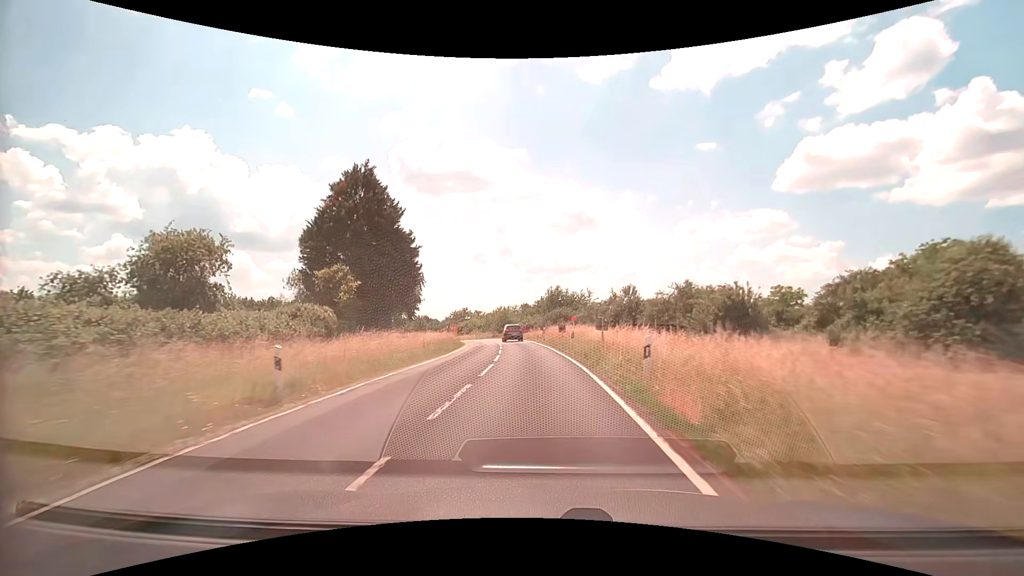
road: secondary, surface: asphalt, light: Day
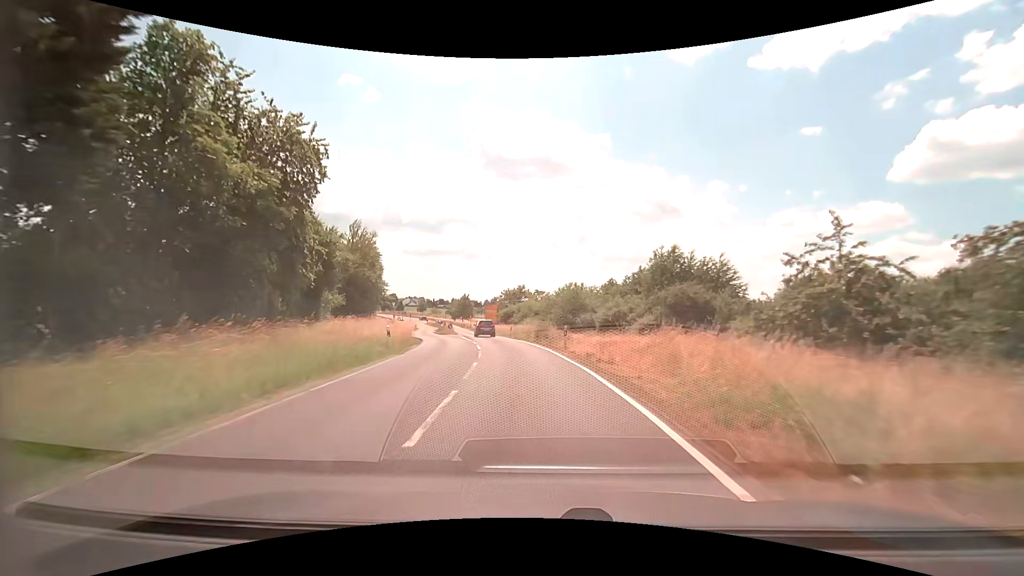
(-2.6, +49.5) m; -8°
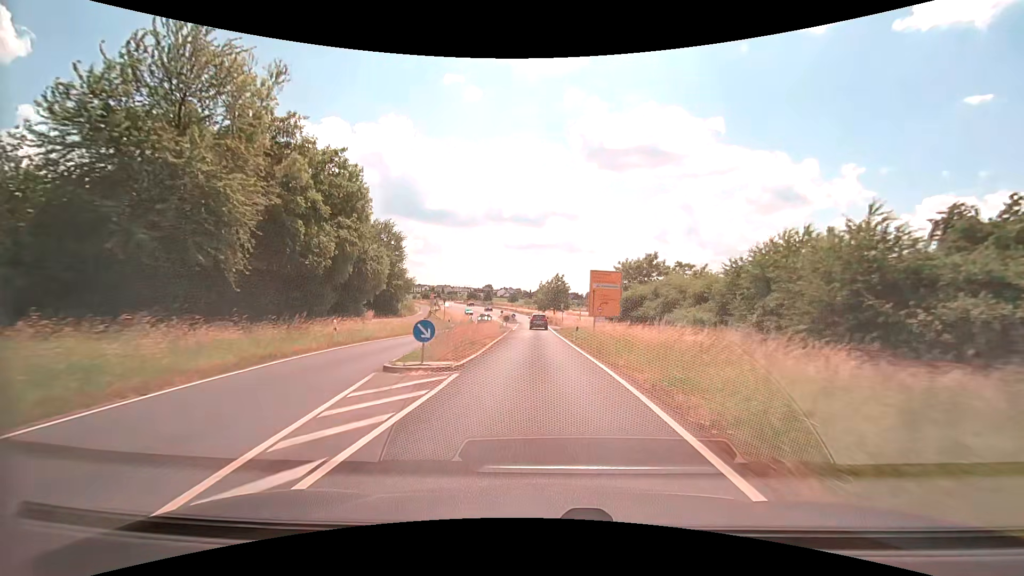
(-5.8, +48.9) m; -12°
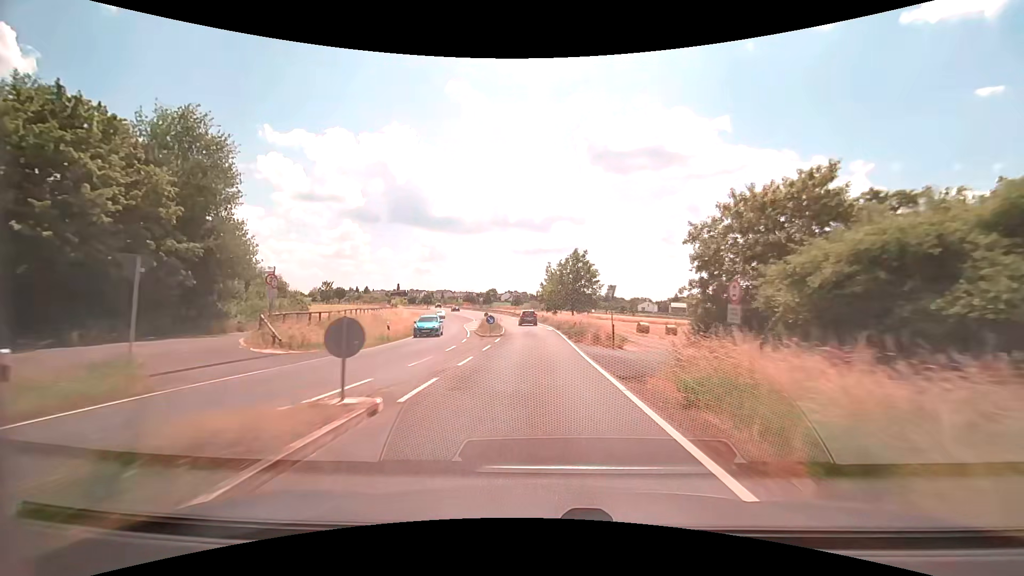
(-0.4, +40.6) m; -1°
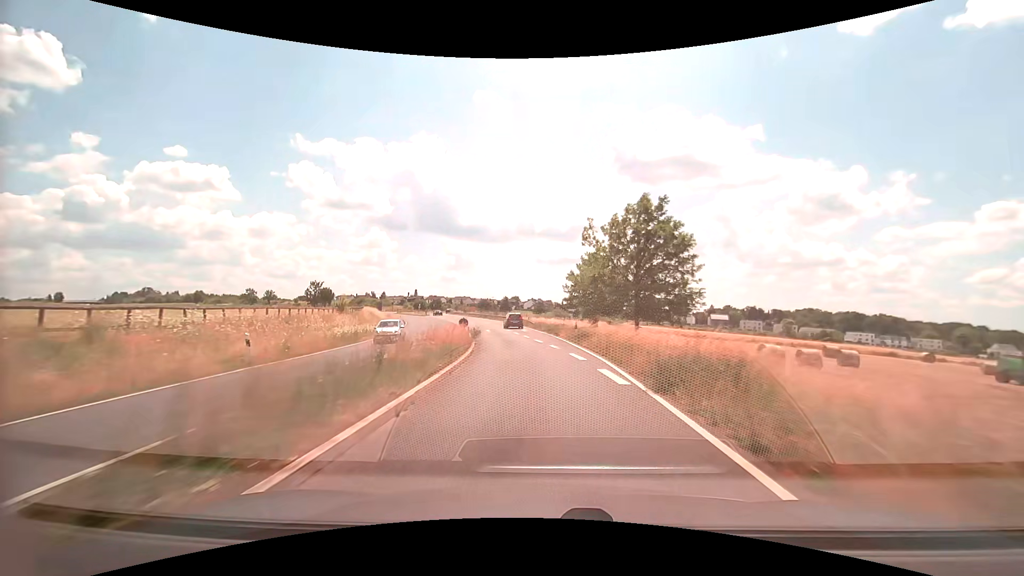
(-0.4, +30.8) m; -3°
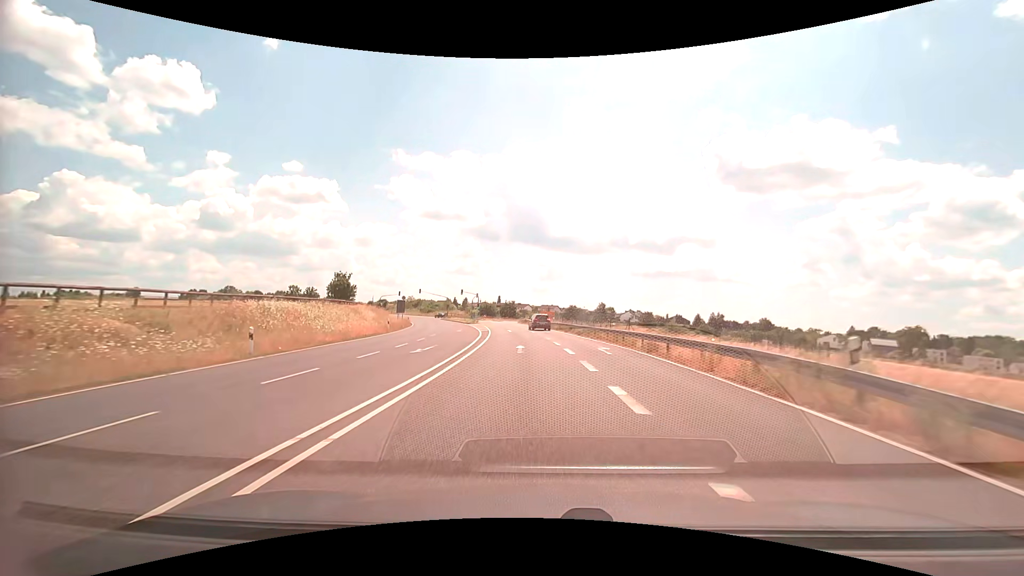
(-4.8, +50.7) m; -10°
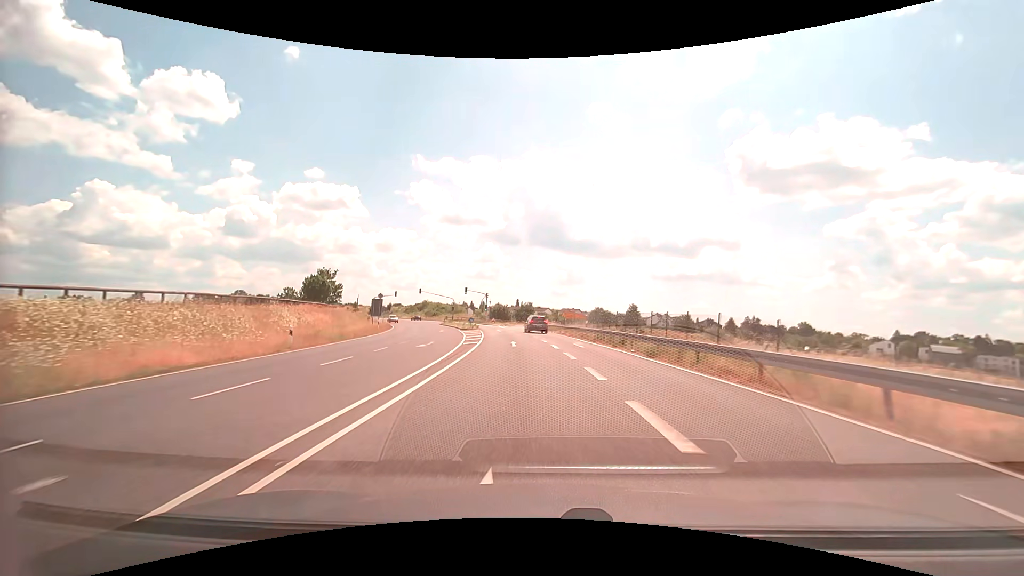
(-0.4, +20.1) m; -2°
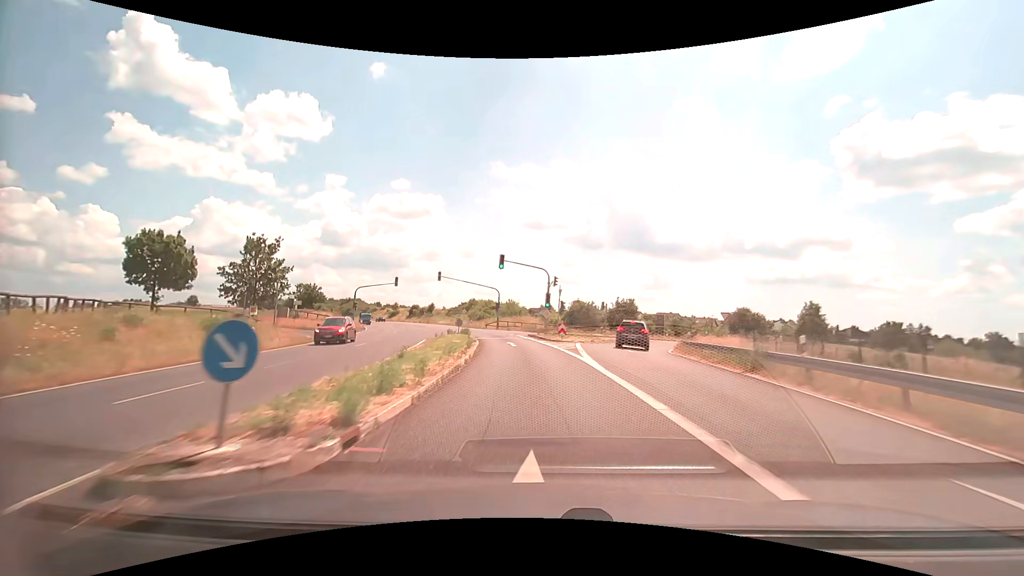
(-3.8, +49.4) m; -9°
(0, +10) (-1, +20) (-2, +30) (-4, +40) (-6, +50) (-8, +59) (-11, +69) (-15, +78) (-18, +87) (-22, +97) m
